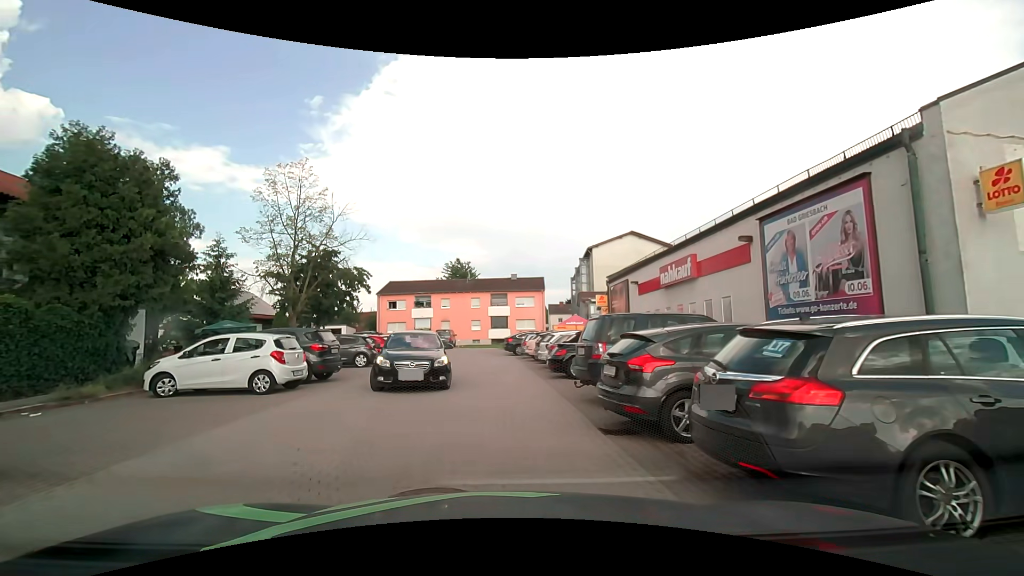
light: Day
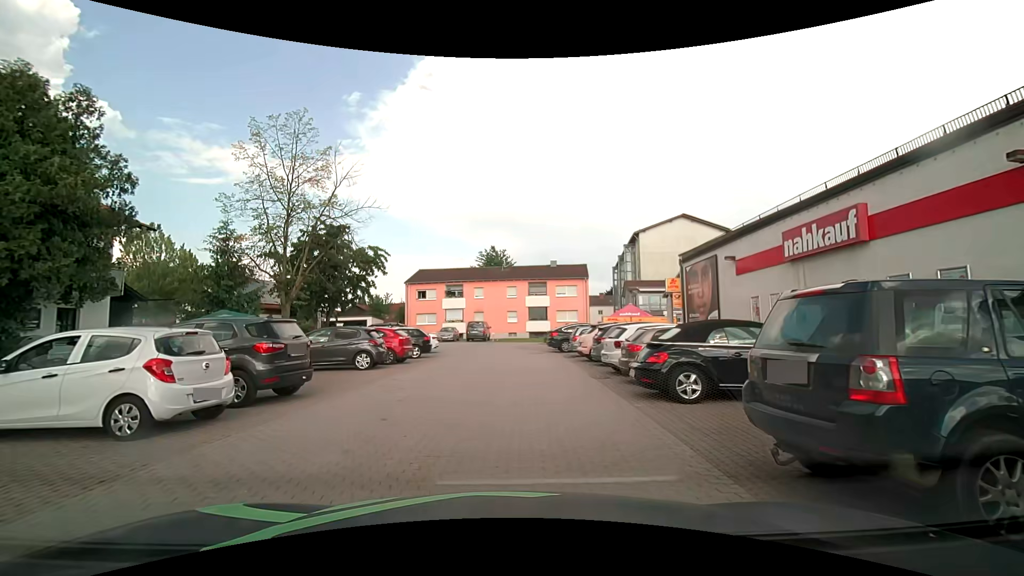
(-0.5, +5.8) m; -4°
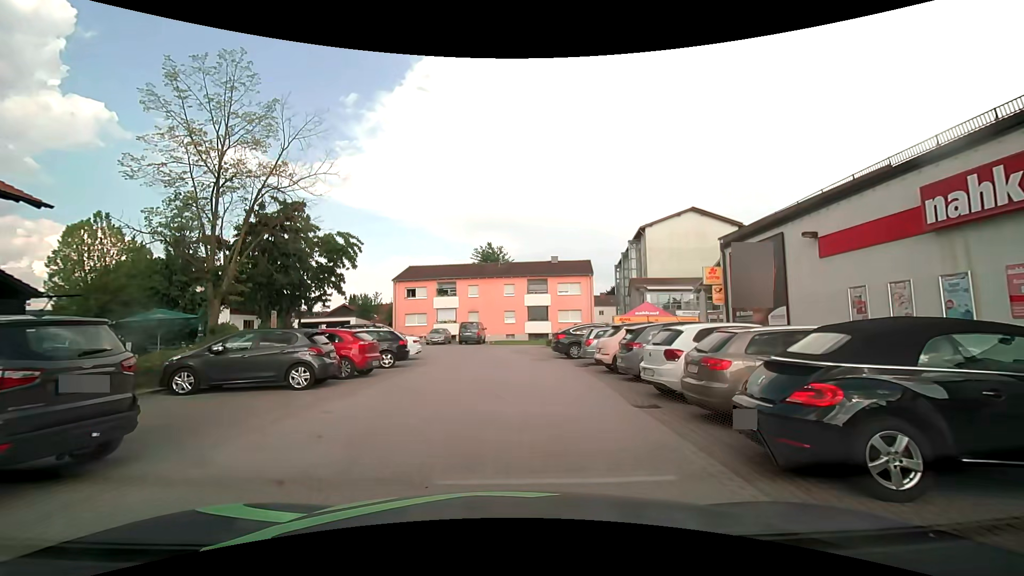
(0.0, +4.9) m; -1°
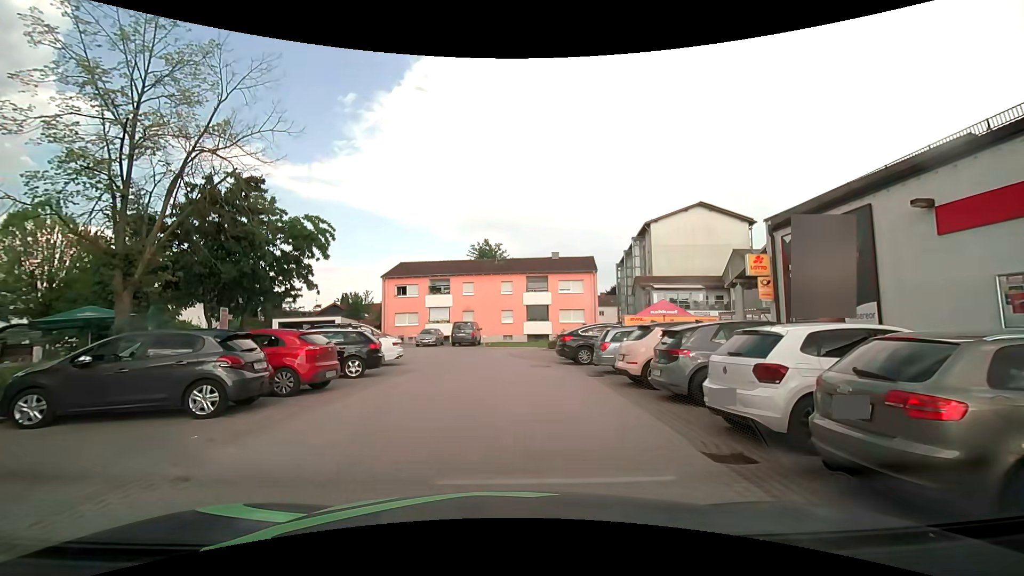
(0.0, +3.5) m; 0°
